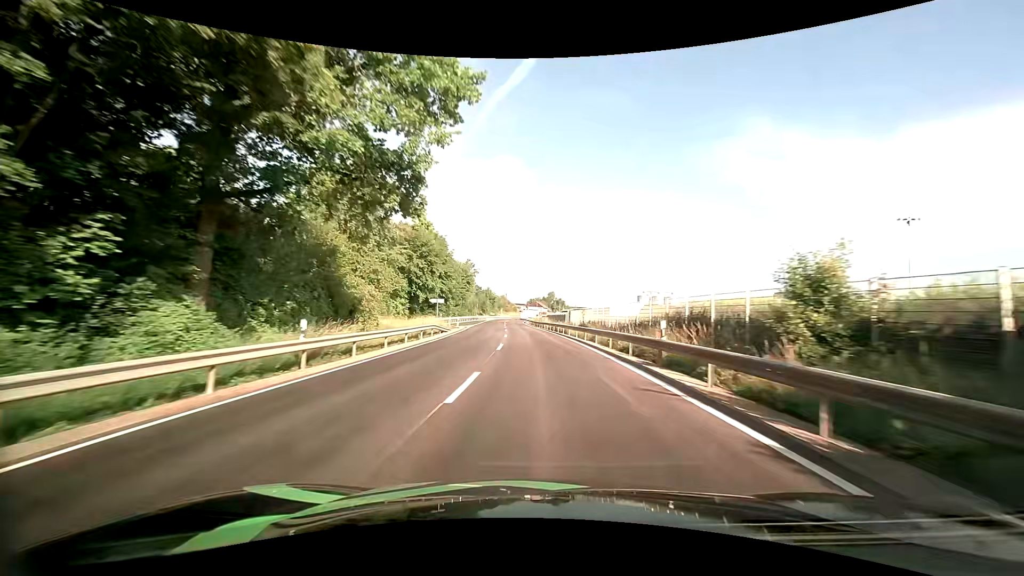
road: primary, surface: asphalt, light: Day
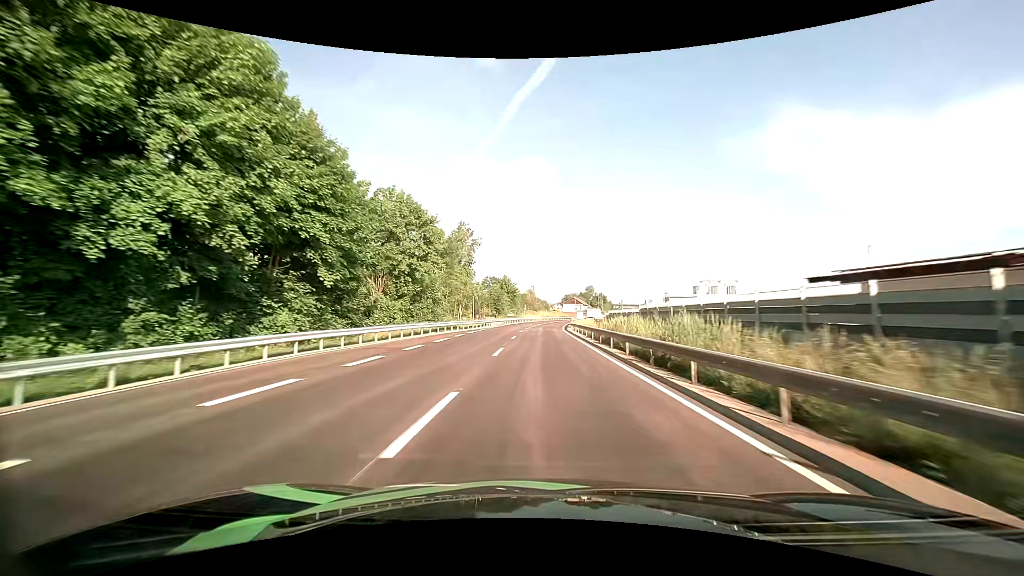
(-3.0, +63.4) m; -4°
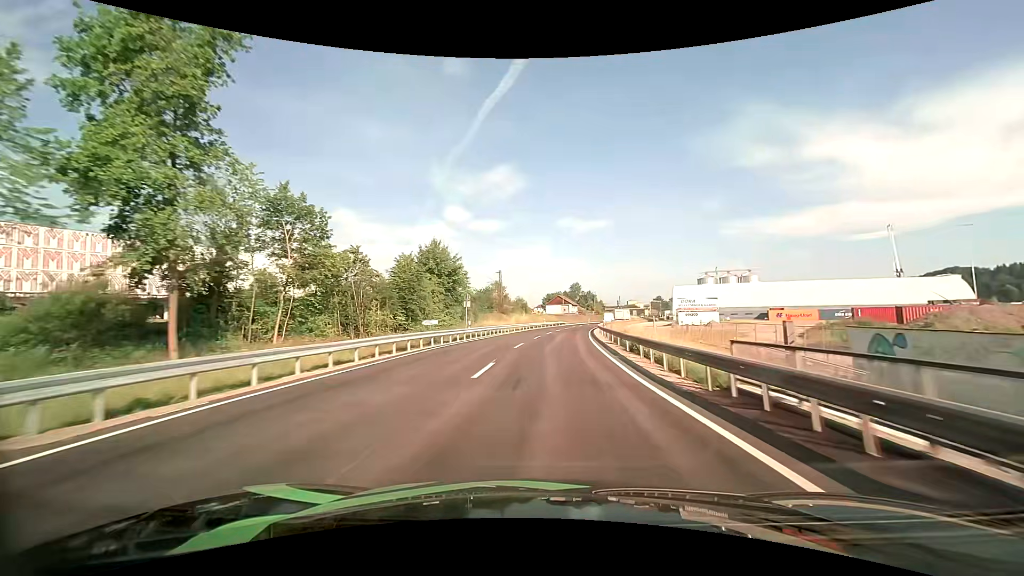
(+0.7, +65.5) m; +2°
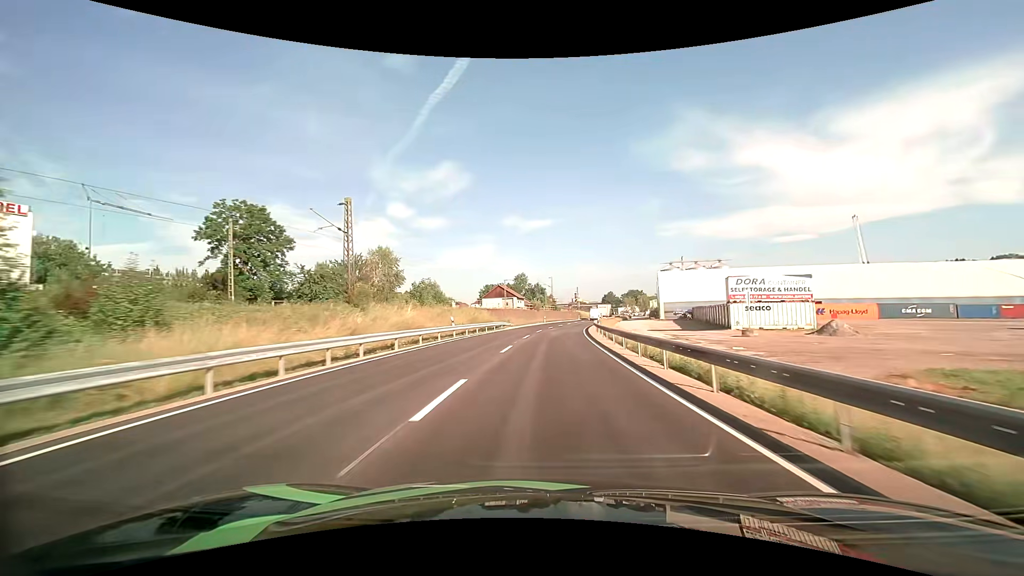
(+2.9, +53.1) m; +6°
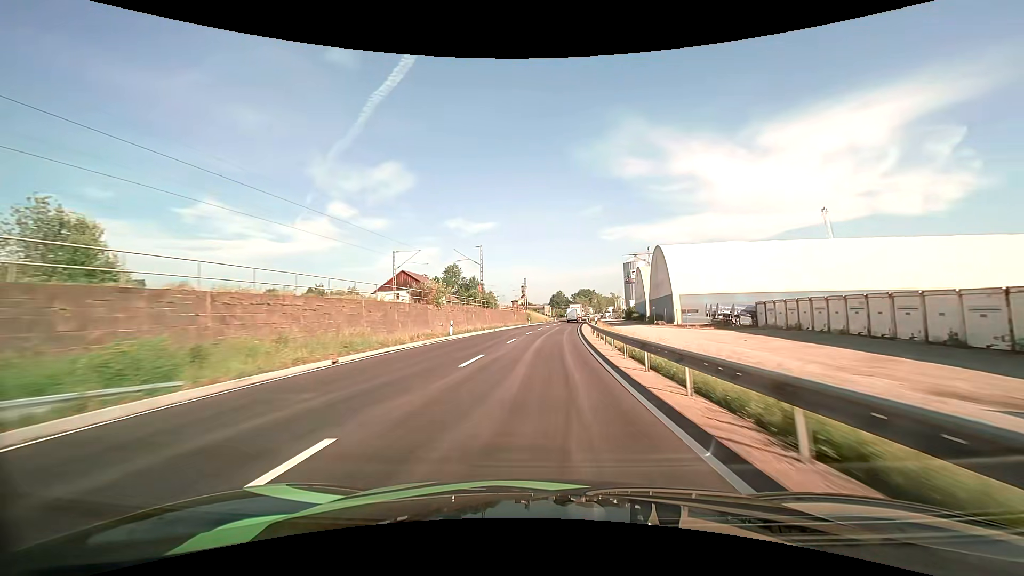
(+3.2, +52.9) m; +6°
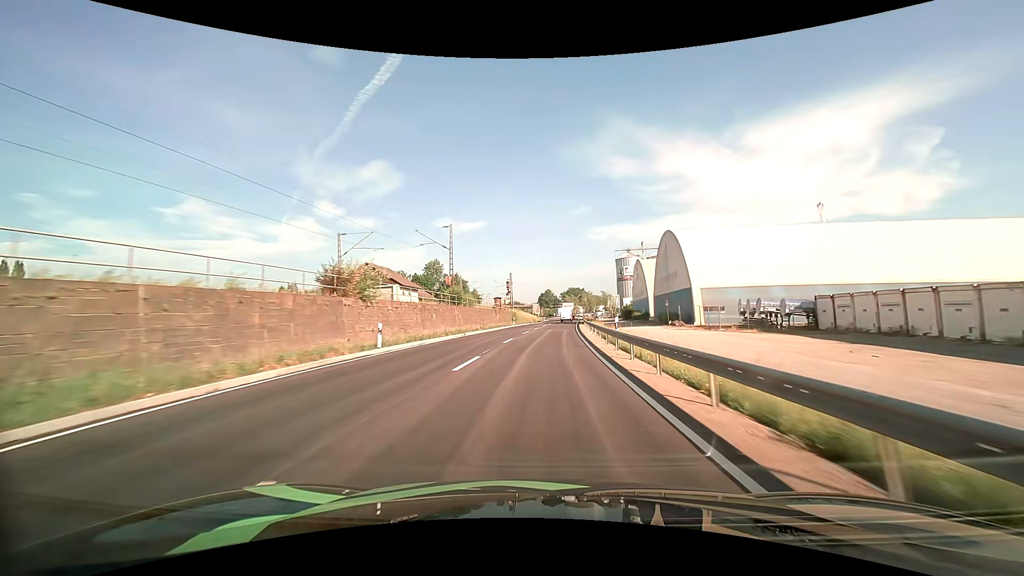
(+0.2, +13.3) m; +2°
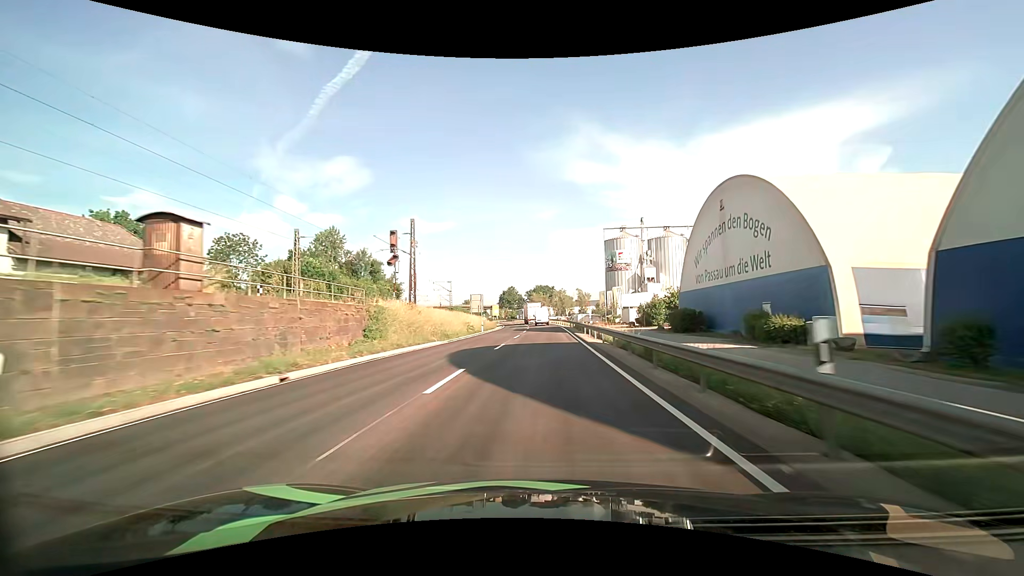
(+2.7, +62.8) m; +4°
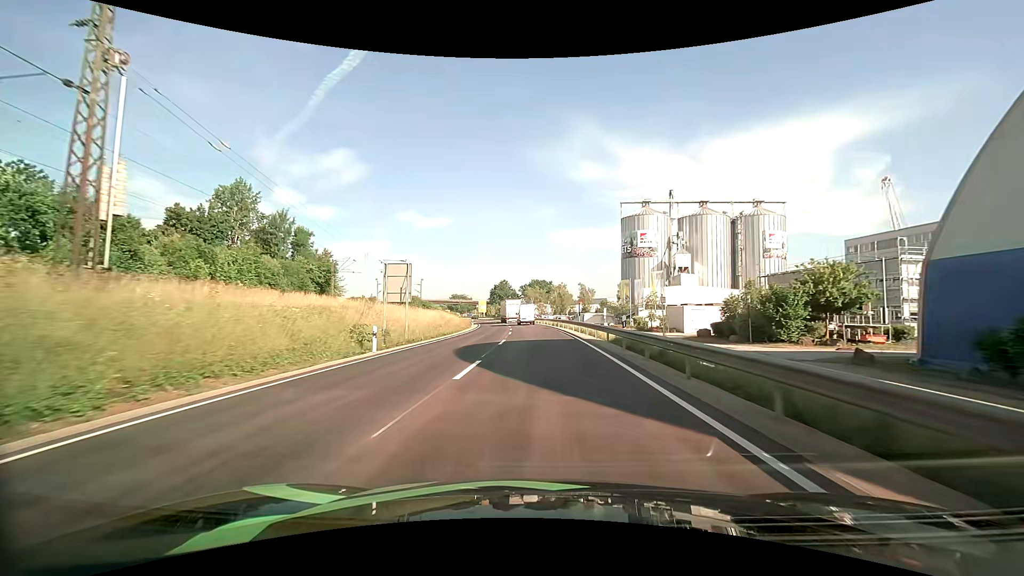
(+0.3, +34.5) m; +1°
(0, +10) (0, +20) (0, +30) (-1, +40) (-1, +50) (-2, +60) (-3, +70) (-4, +80) (-5, +90) (-7, +100) m
